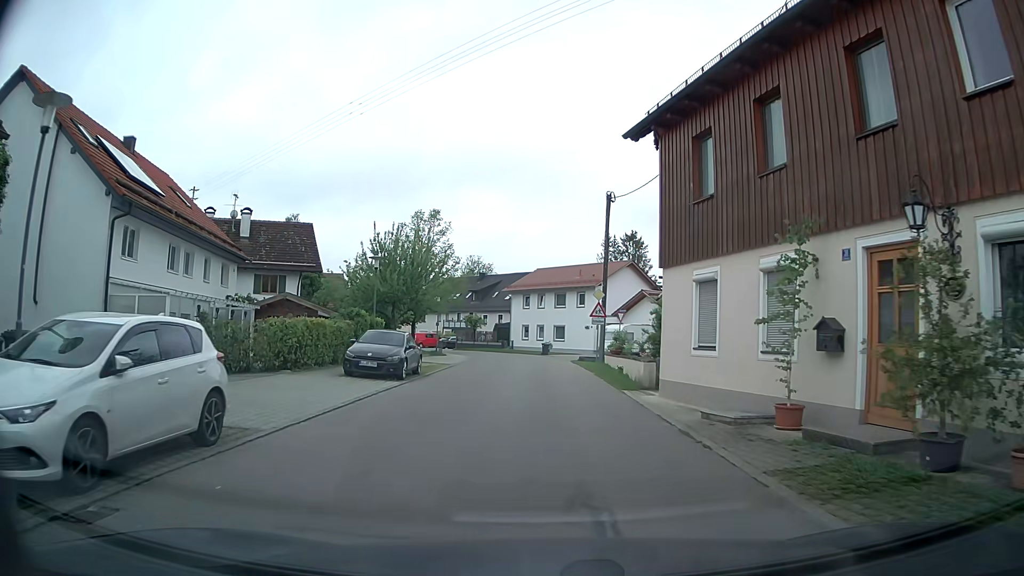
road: residential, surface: asphalt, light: Day
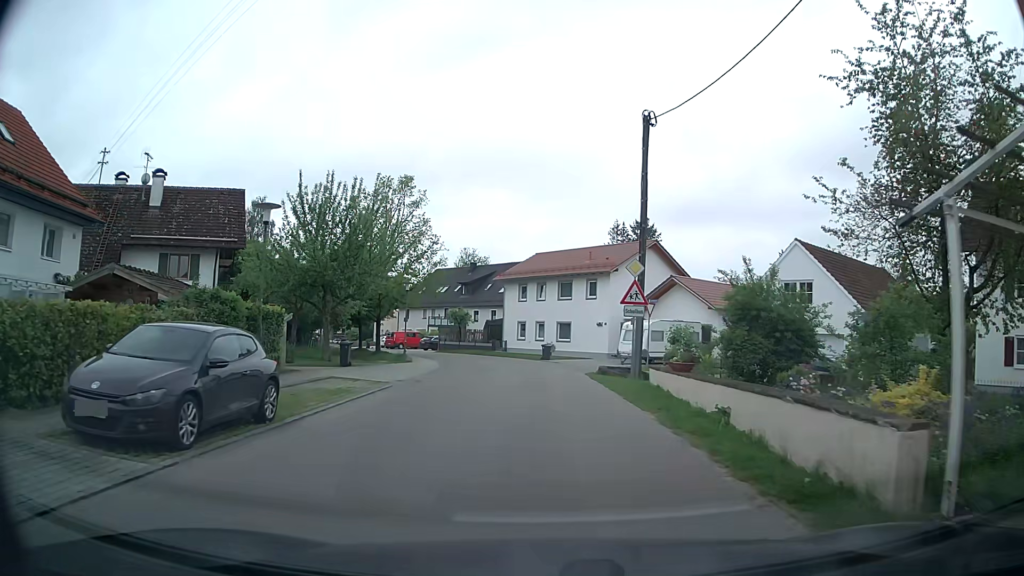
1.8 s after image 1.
(+0.4, +12.6) m; +3°
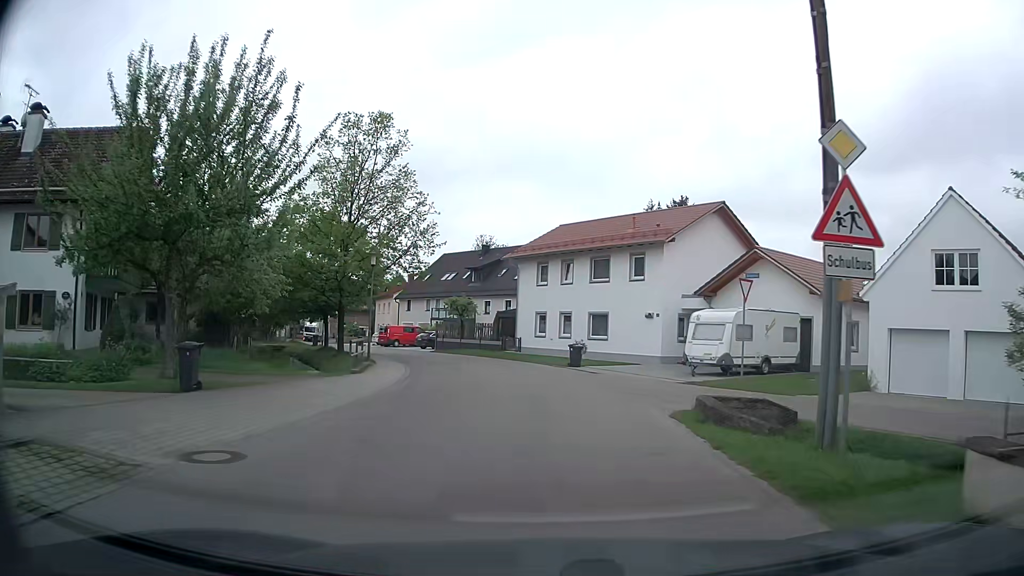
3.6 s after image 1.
(-0.2, +13.1) m; -2°
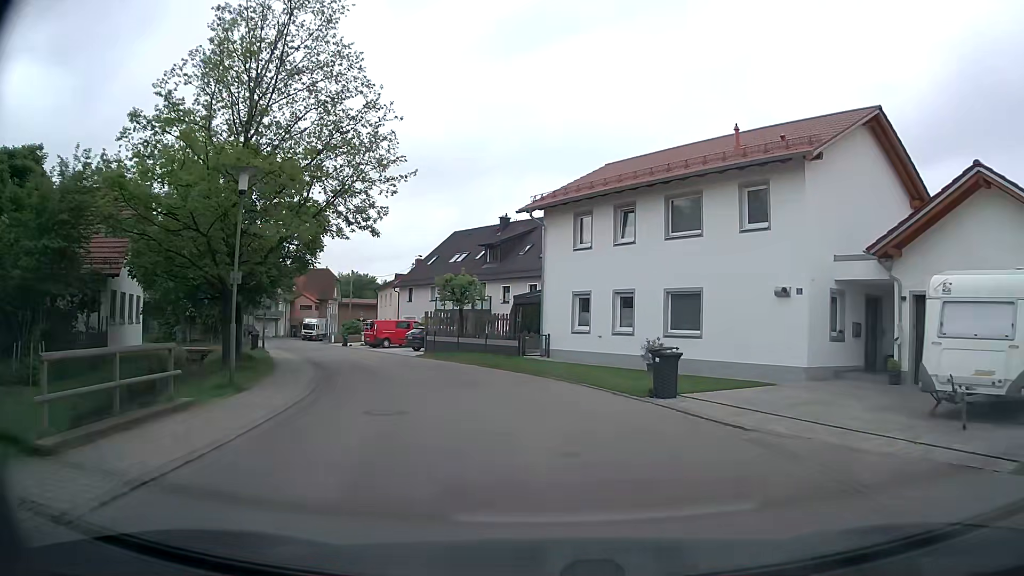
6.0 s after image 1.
(-0.3, +15.1) m; -2°
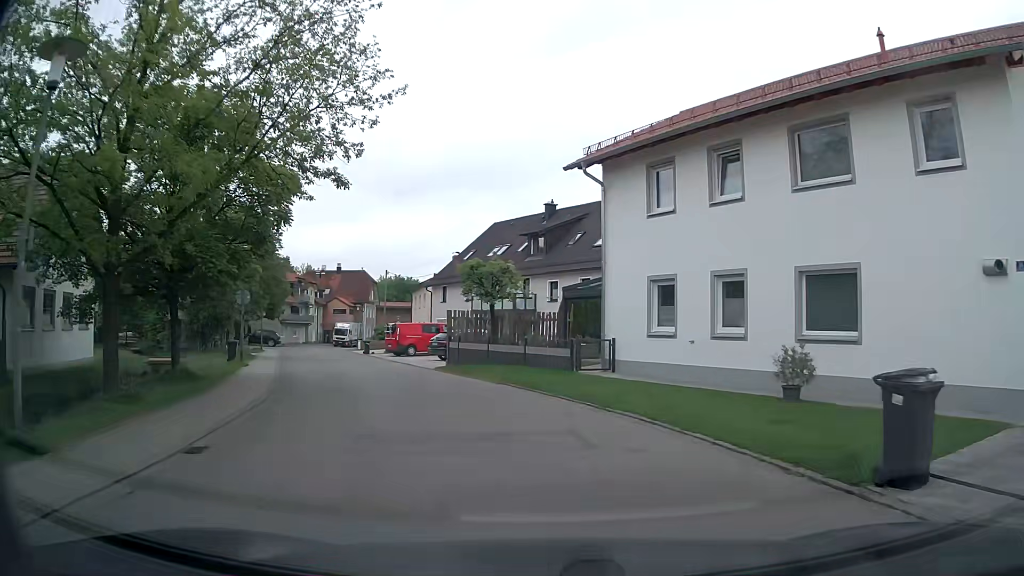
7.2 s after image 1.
(-0.2, +7.7) m; -4°
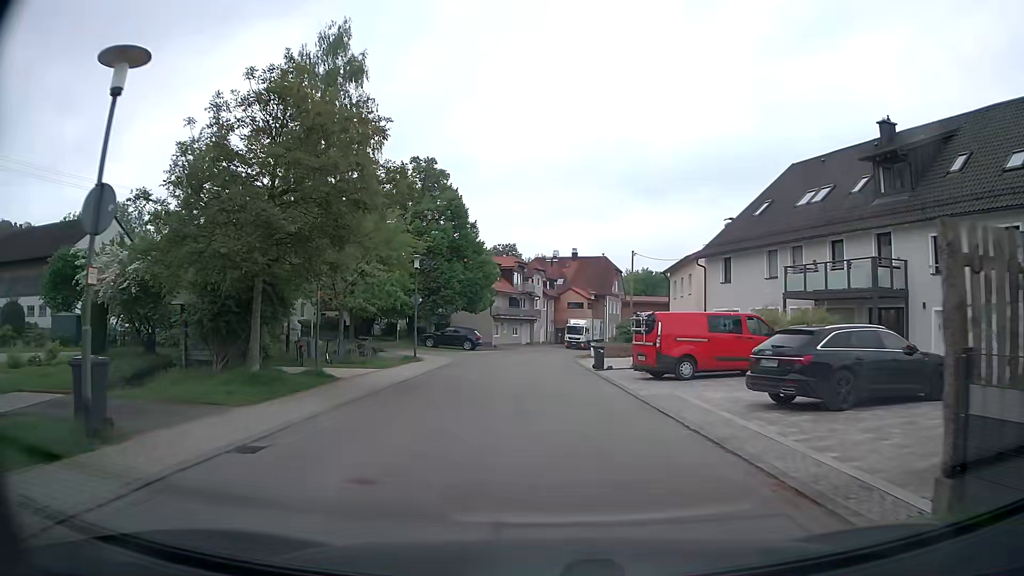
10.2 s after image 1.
(-4.2, +20.2) m; -22°
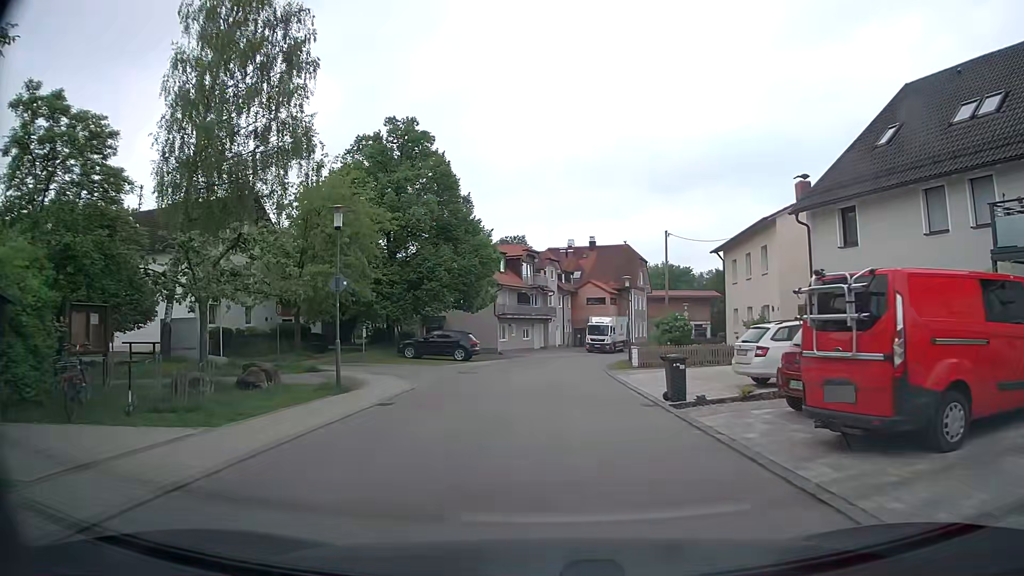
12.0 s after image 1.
(+0.1, +12.8) m; -1°
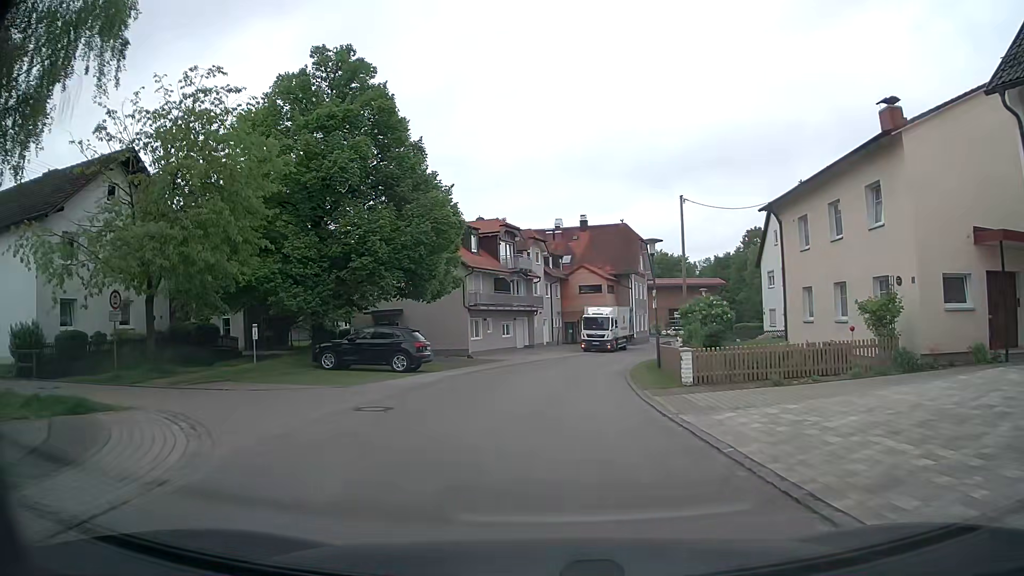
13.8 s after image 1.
(+0.2, +12.4) m; +1°
(0, +10) (+1, +20) (+2, +30) (+4, +40) (+7, +49) (+11, +58) (+15, +67) (+17, +77) (+16, +87) (+12, +96) m
